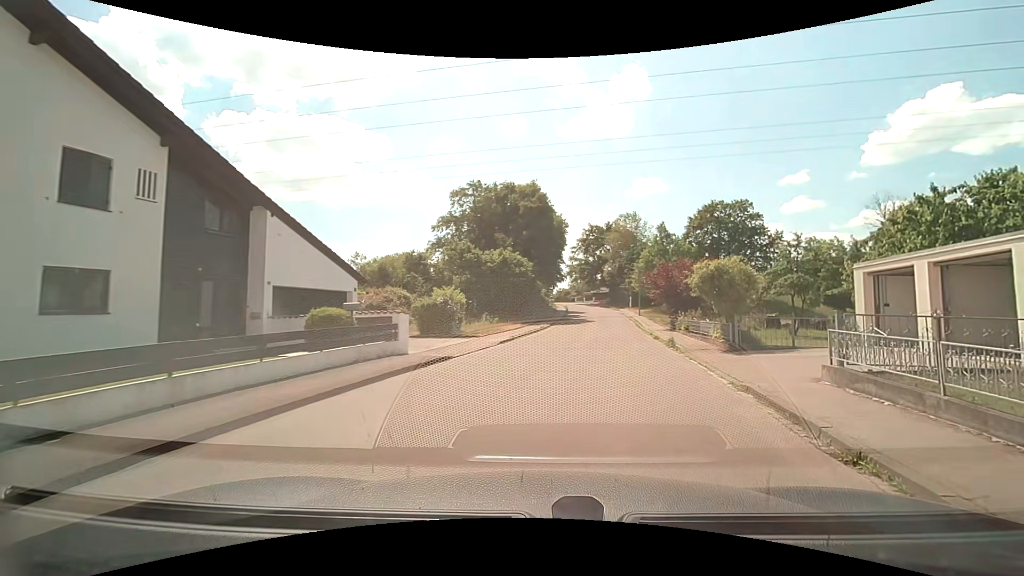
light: Day
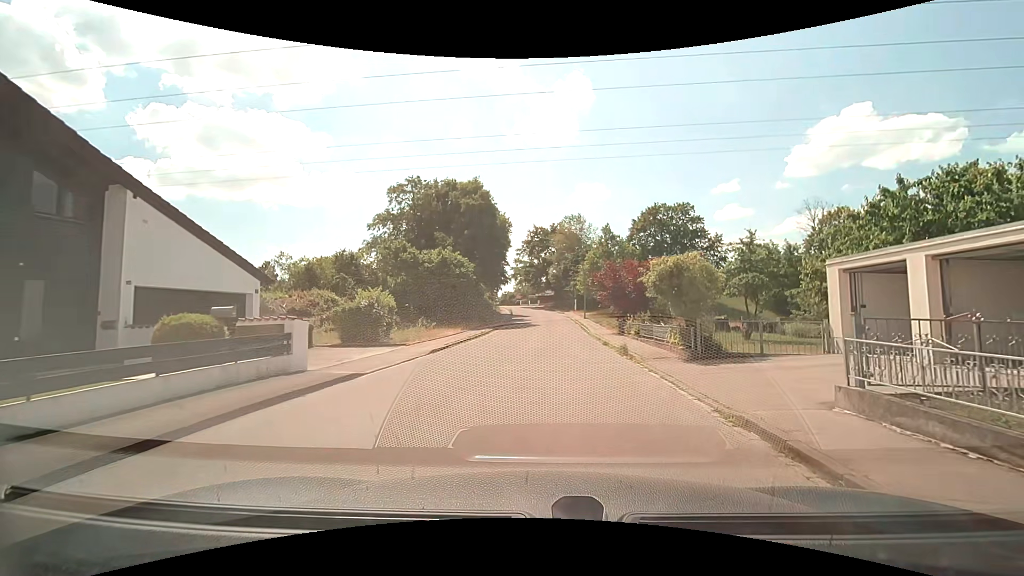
(+0.1, +2.9) m; +5°
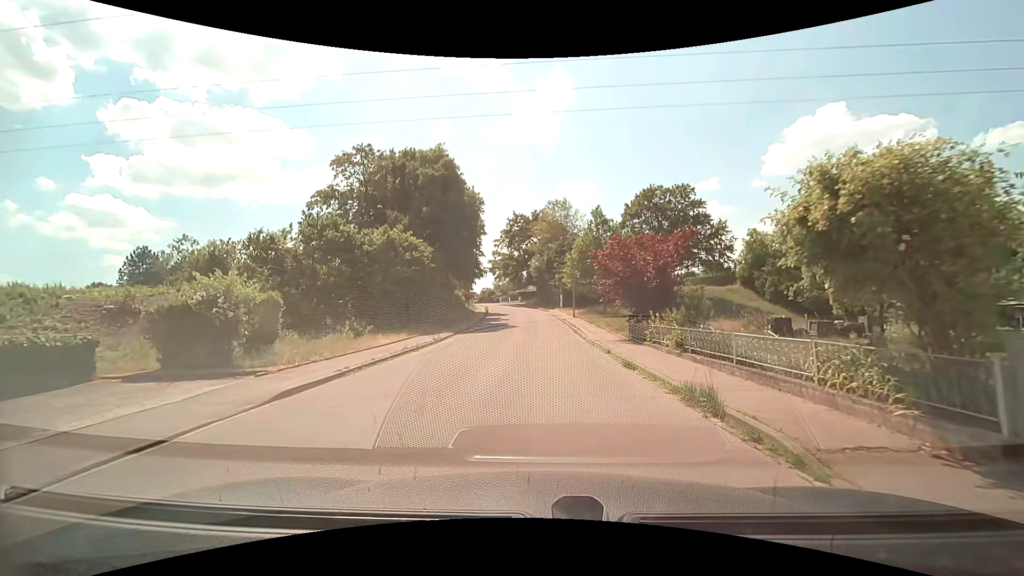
(+0.3, +10.2) m; +2°
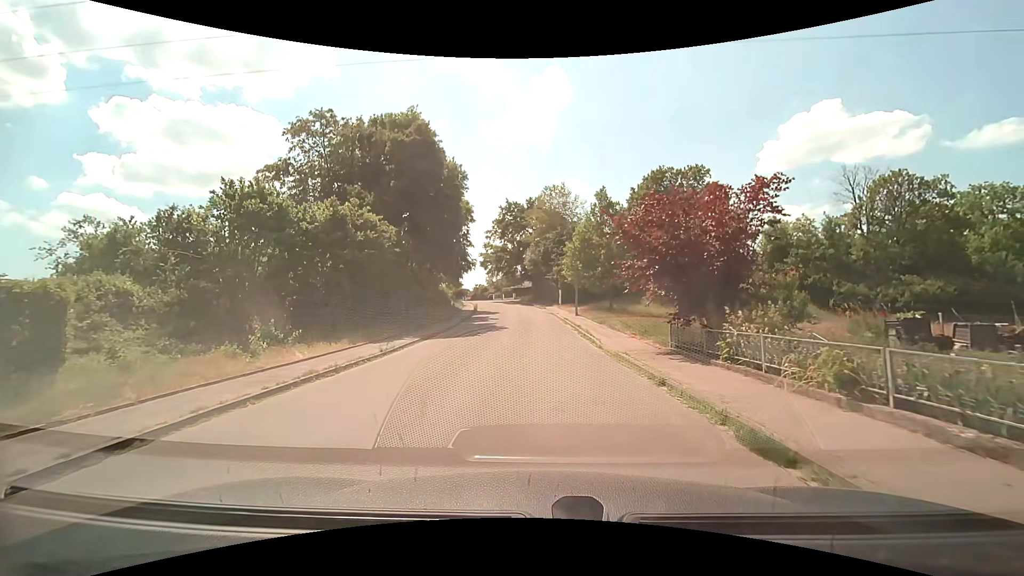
(0.0, +7.6) m; 0°
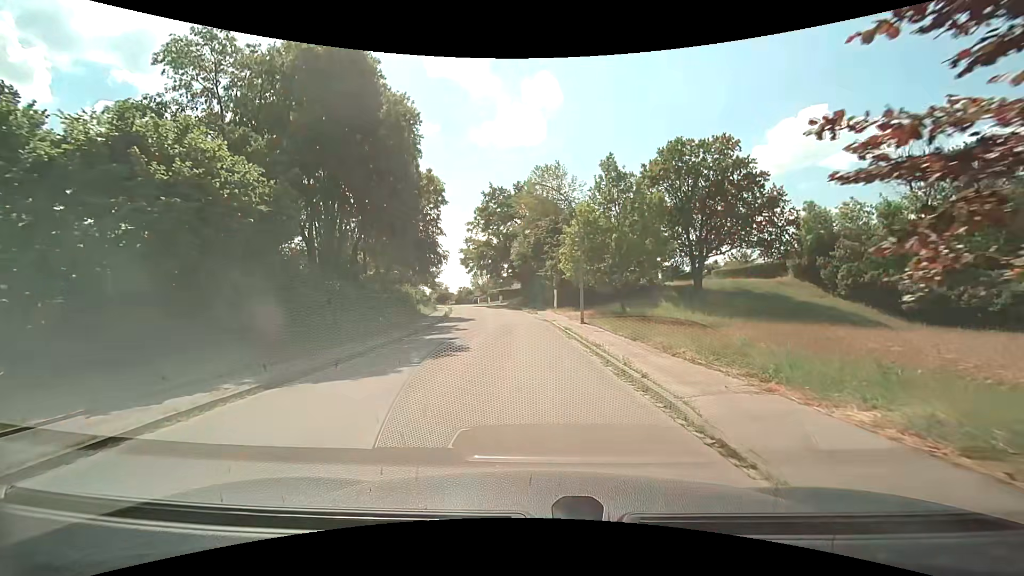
(+0.2, +11.9) m; +1°
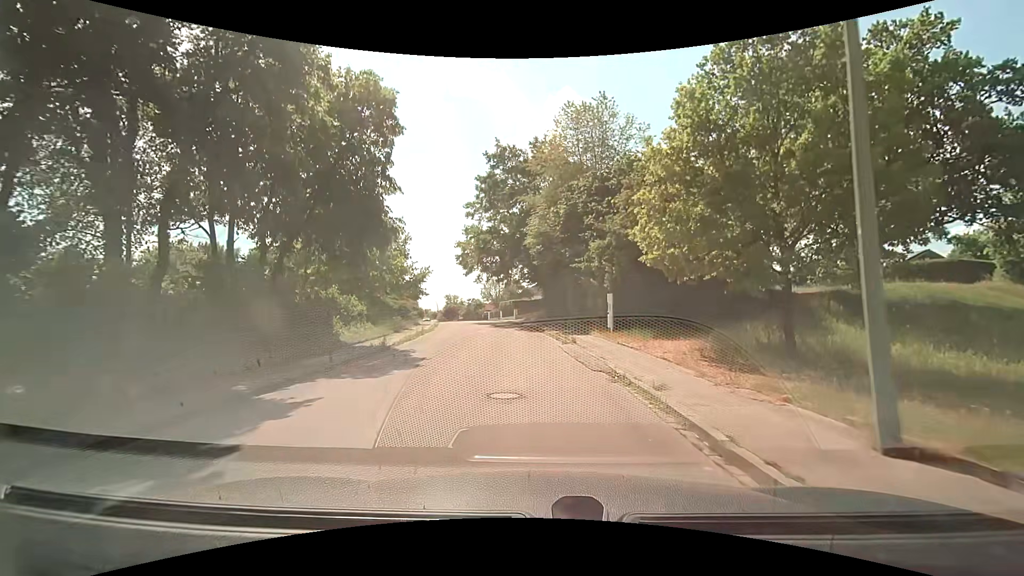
(-0.5, +21.1) m; -3°
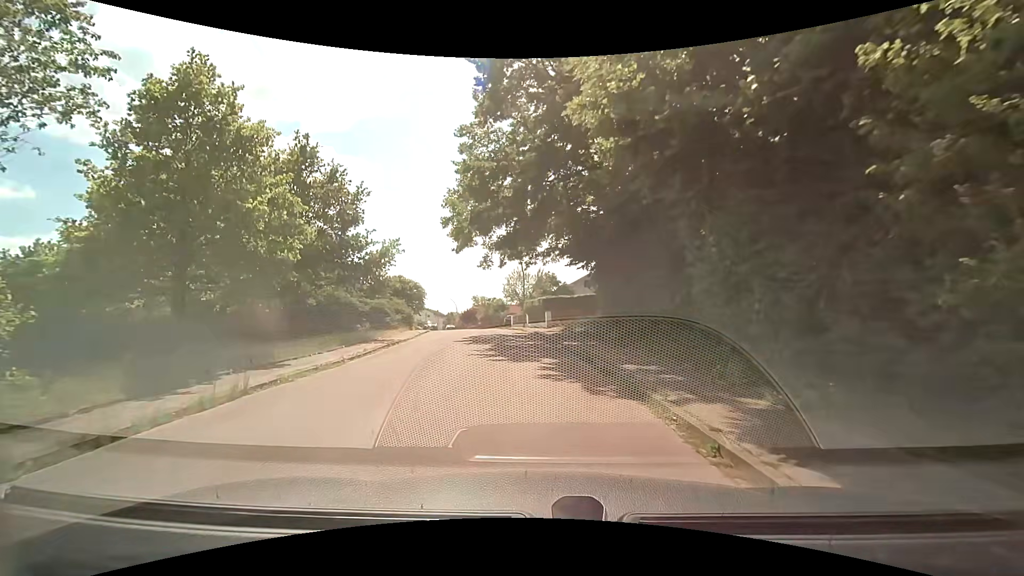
(-0.4, +20.7) m; -4°
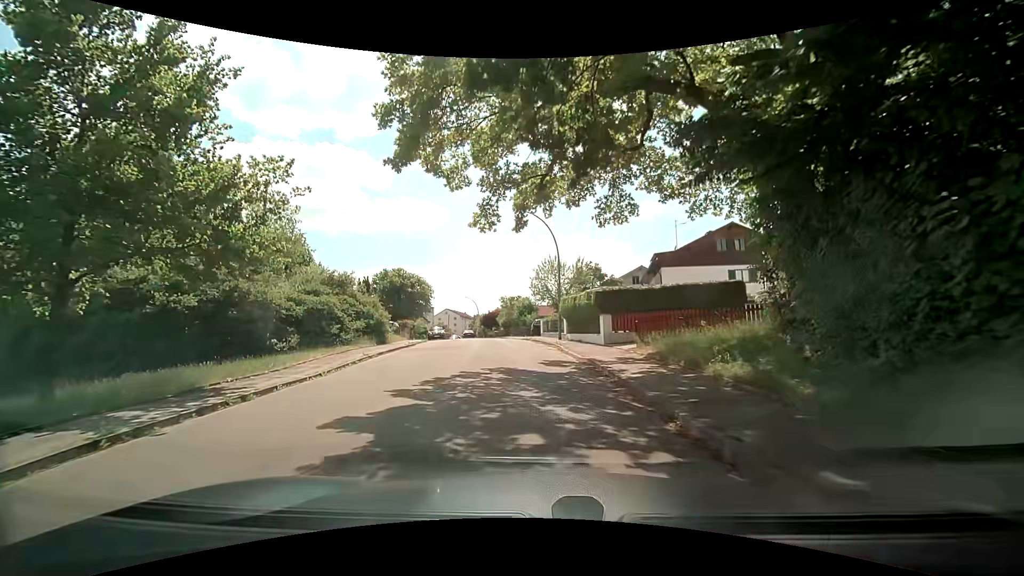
(-0.5, +15.8) m; -3°
(0, +10) (-1, +20) (-2, +30) (-3, +40) (-5, +50) (-8, +59) (-12, +69) (-14, +78) (-15, +88) (-16, +98) m
